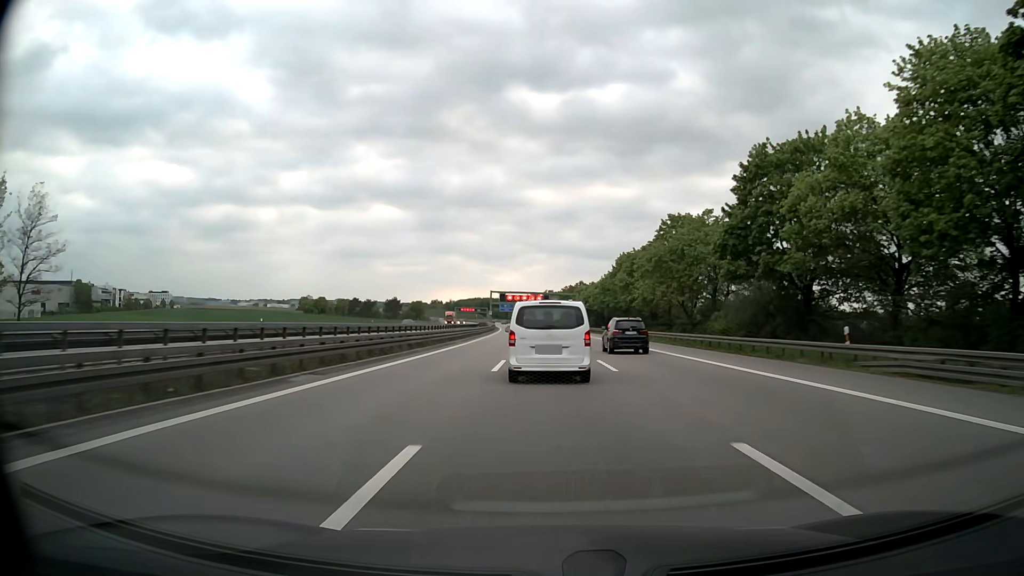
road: motorway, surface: asphalt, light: Day
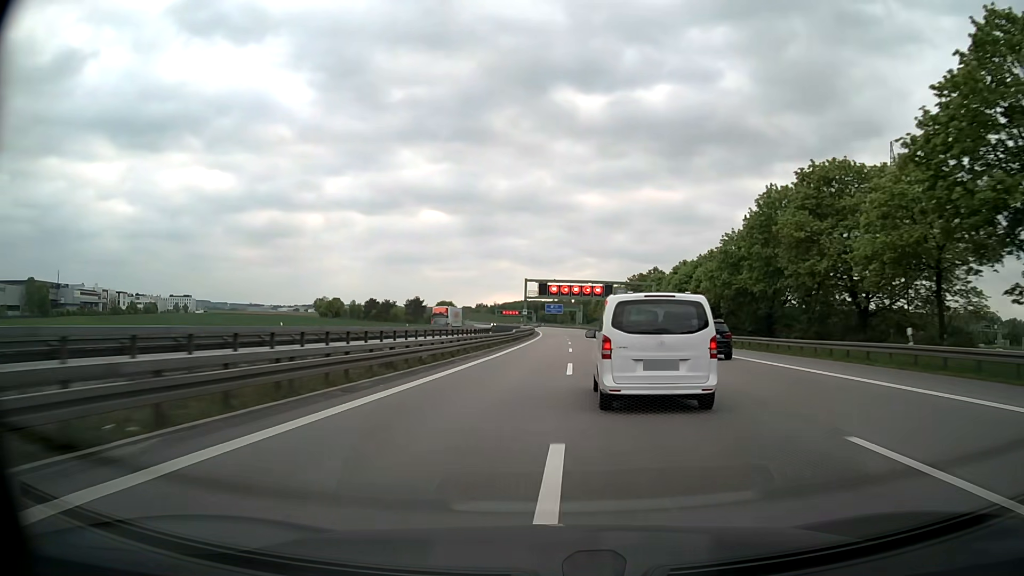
(-1.6, +55.0) m; -4°
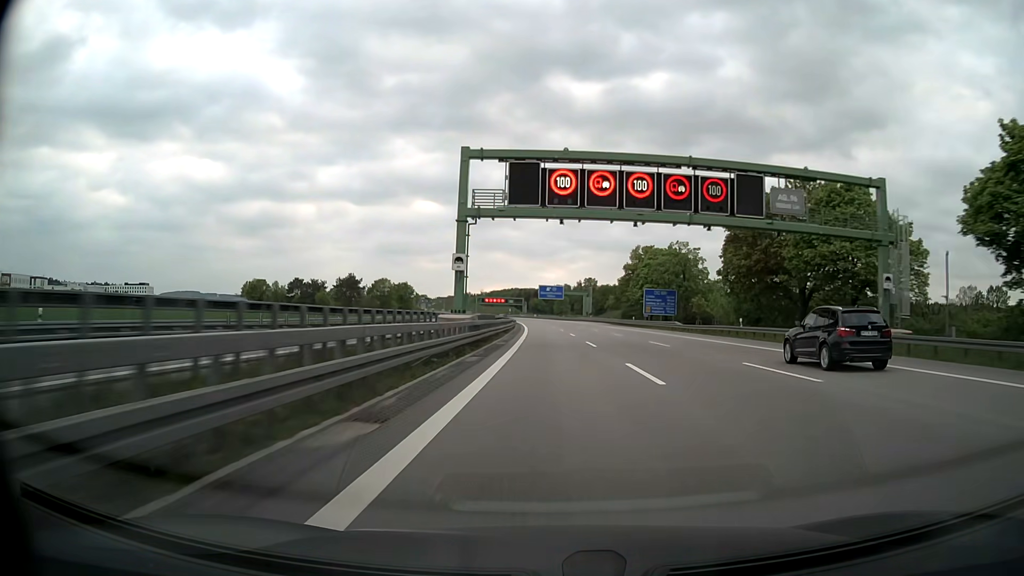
(0.0, +79.2) m; 0°
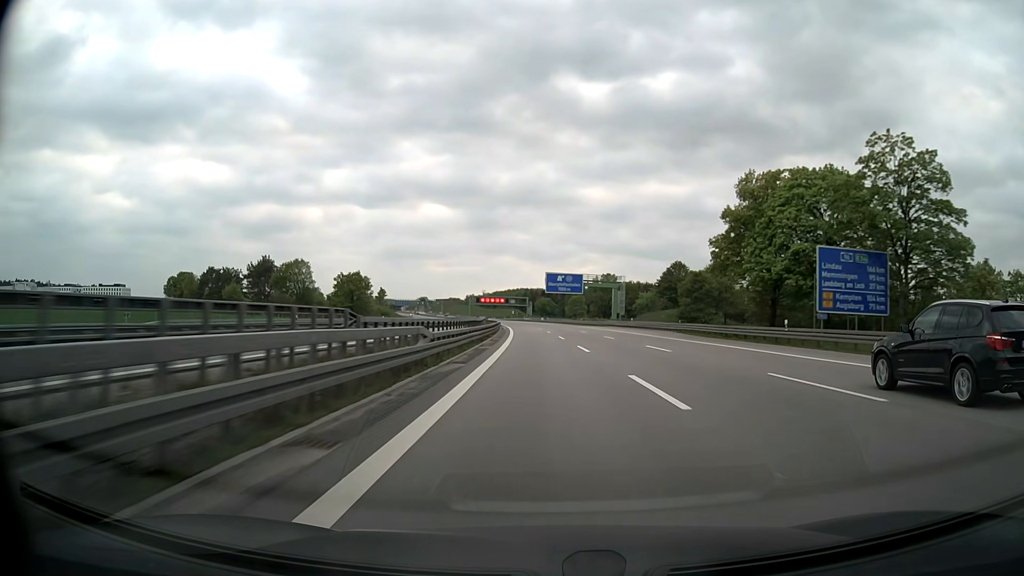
(-0.3, +58.0) m; -1°
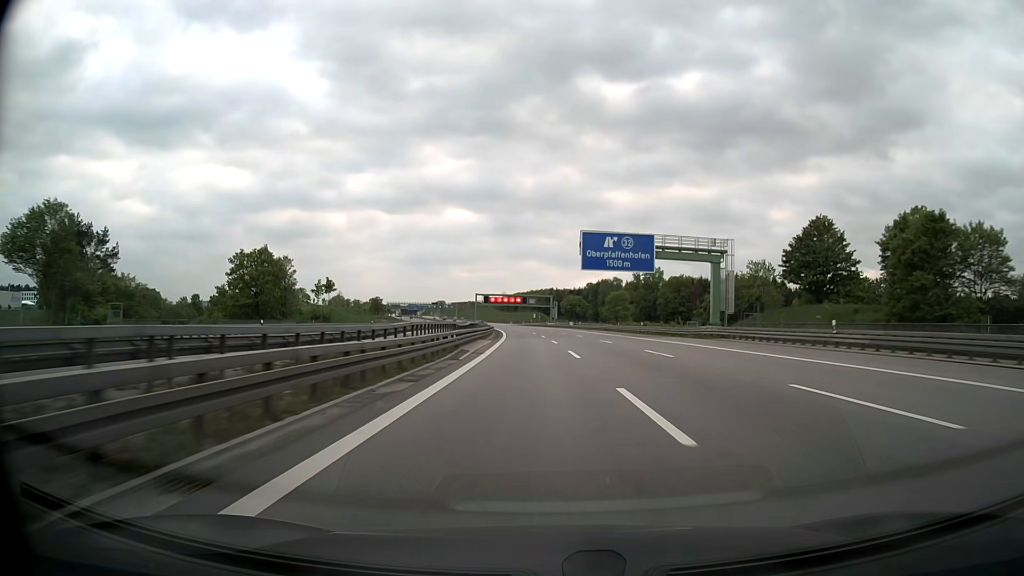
(-0.7, +57.5) m; -2°
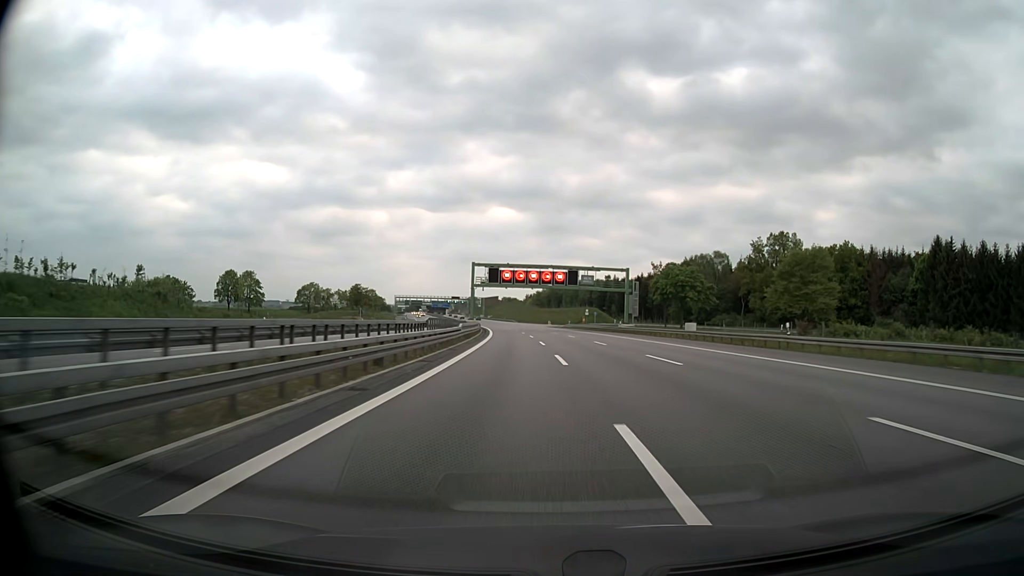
(-3.8, +95.6) m; -4°
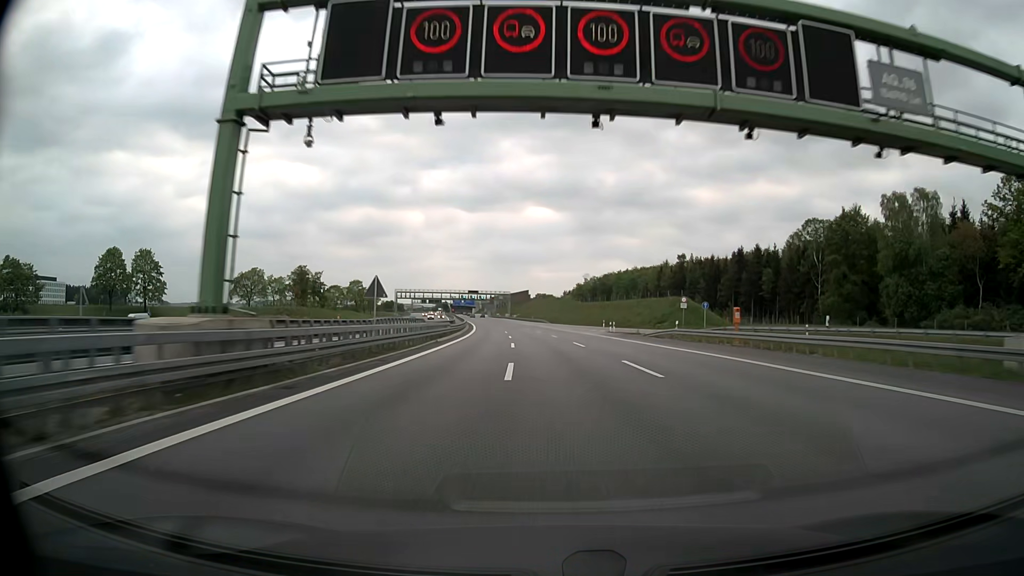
(-2.3, +77.8) m; -3°
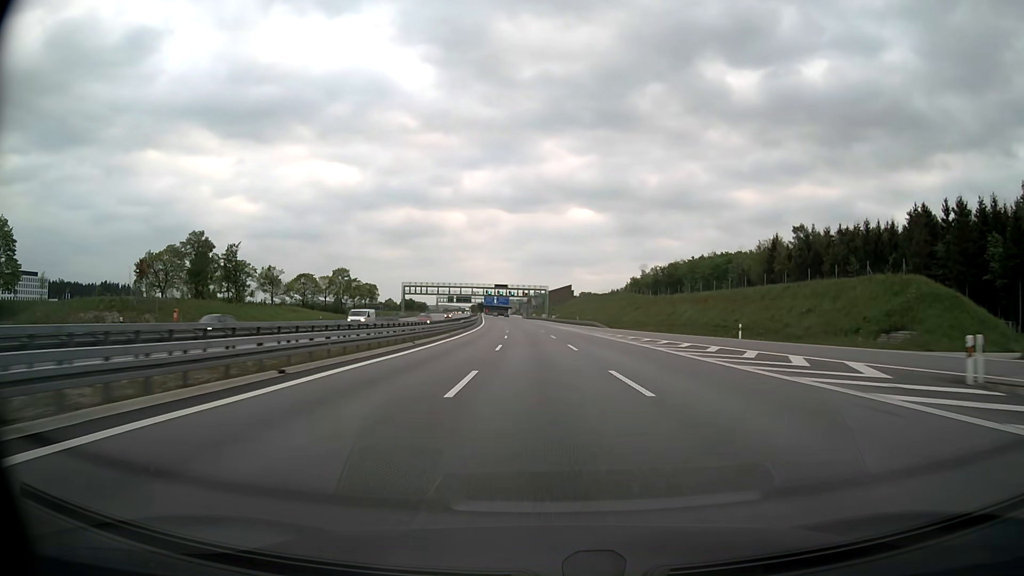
(-1.7, +58.3) m; -4°
